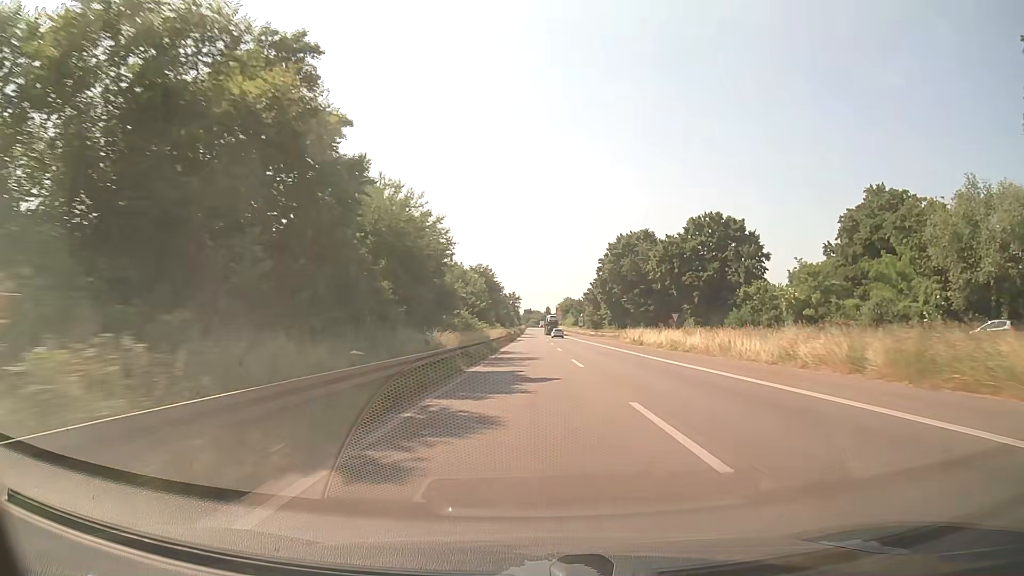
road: trunk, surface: asphalt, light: Day
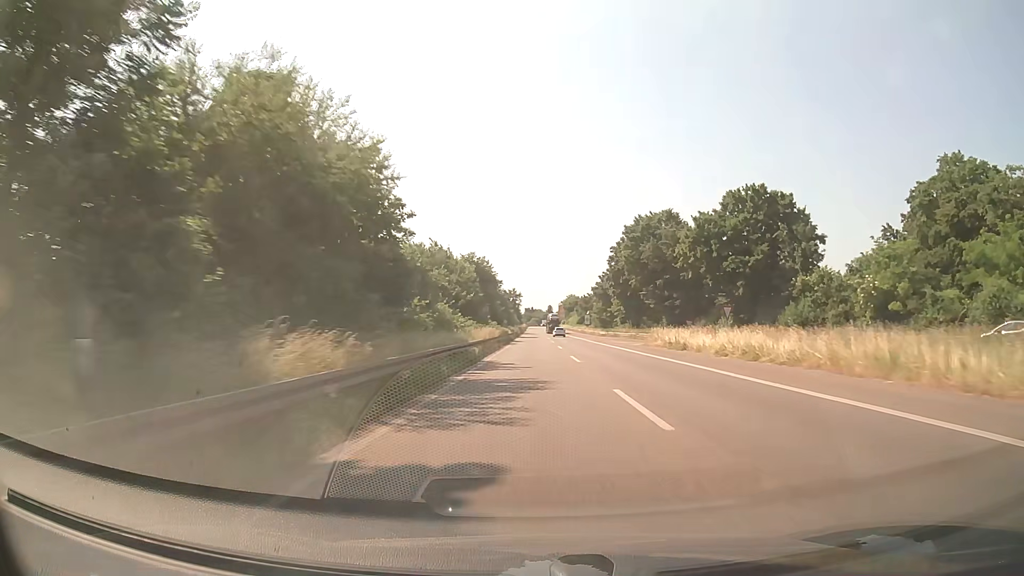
(0.0, +15.8) m; 0°
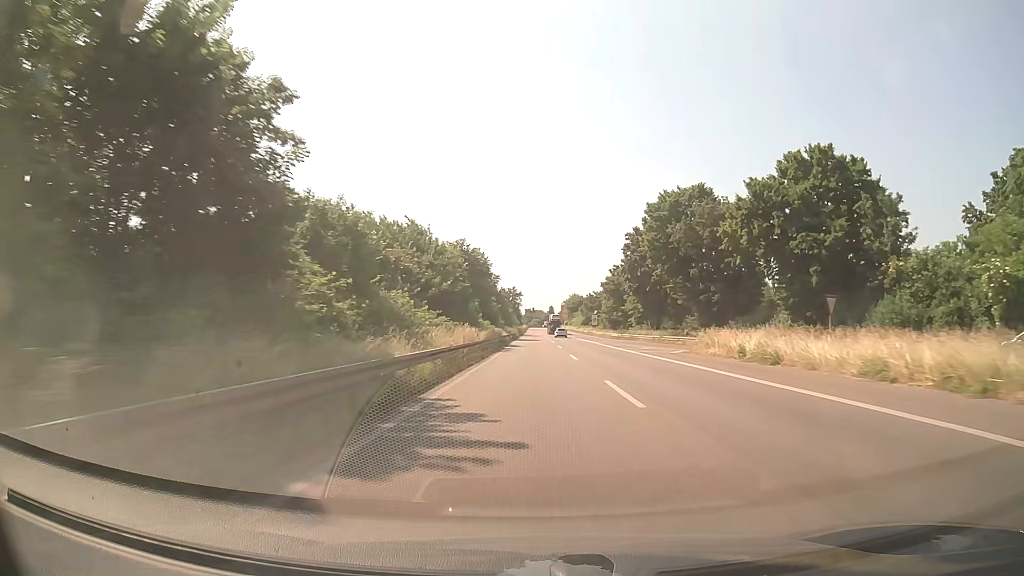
(0.0, +15.8) m; 0°
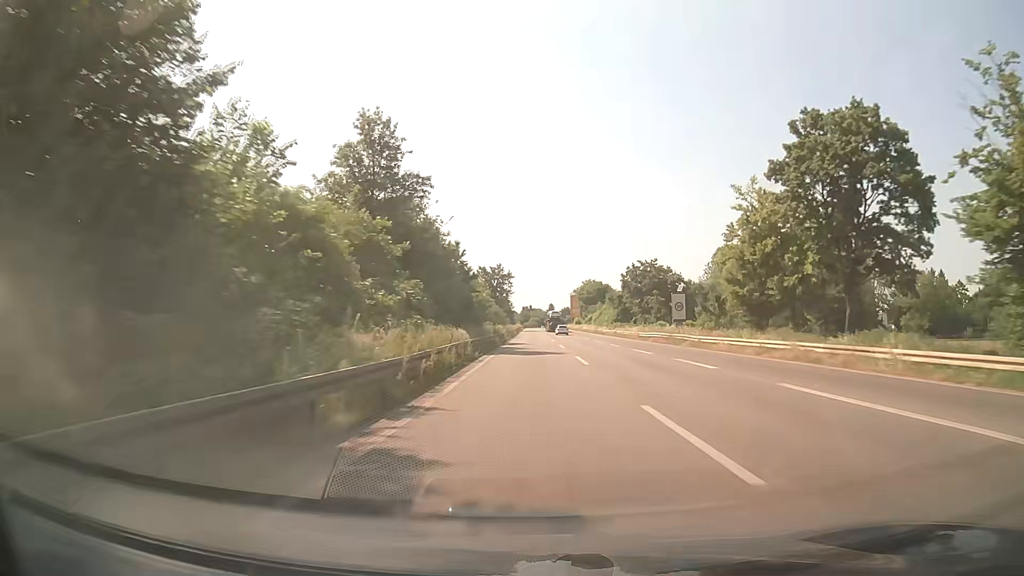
(-0.5, +79.3) m; 0°
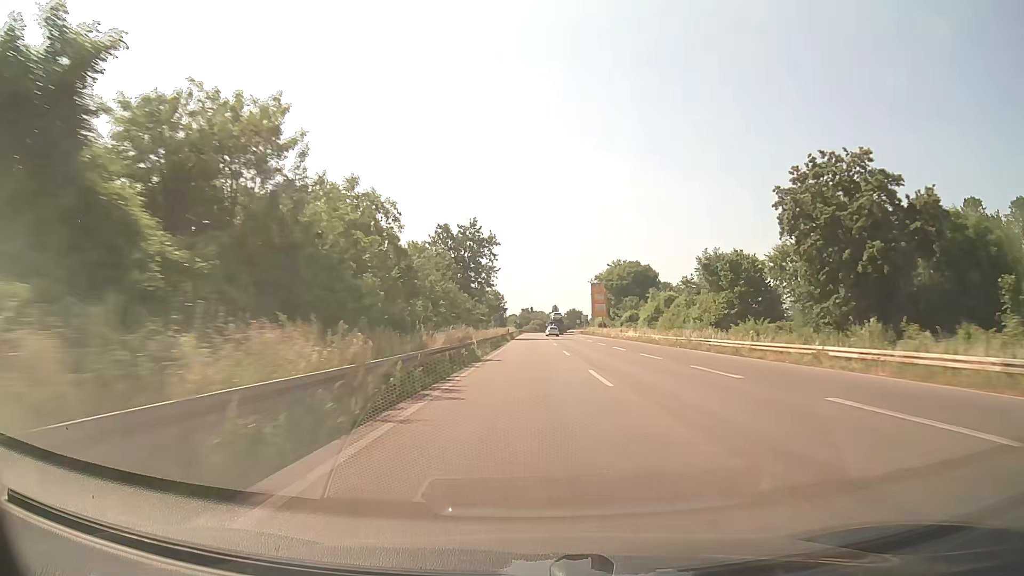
(-0.1, +63.5) m; 0°
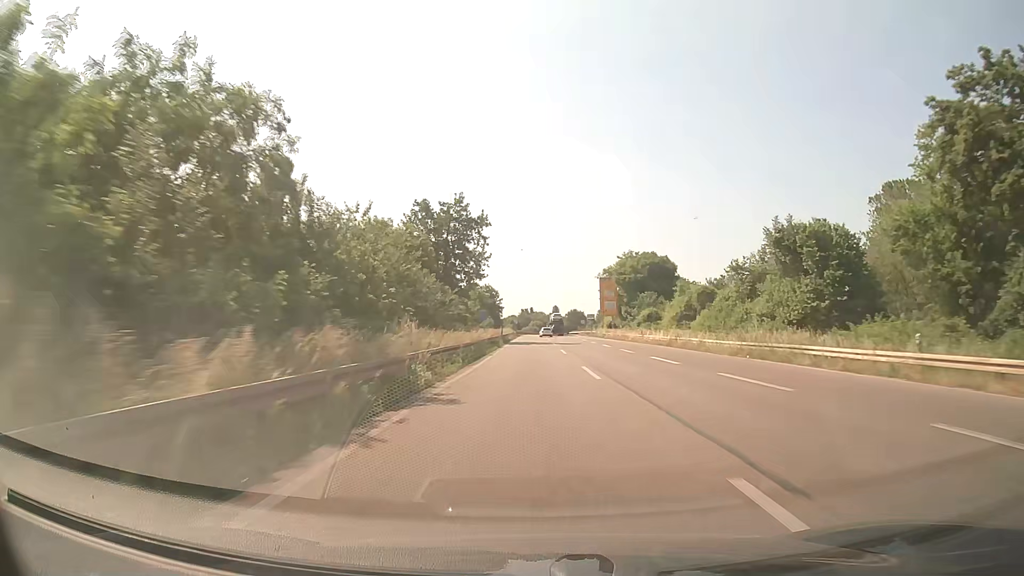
(0.0, +15.8) m; 0°
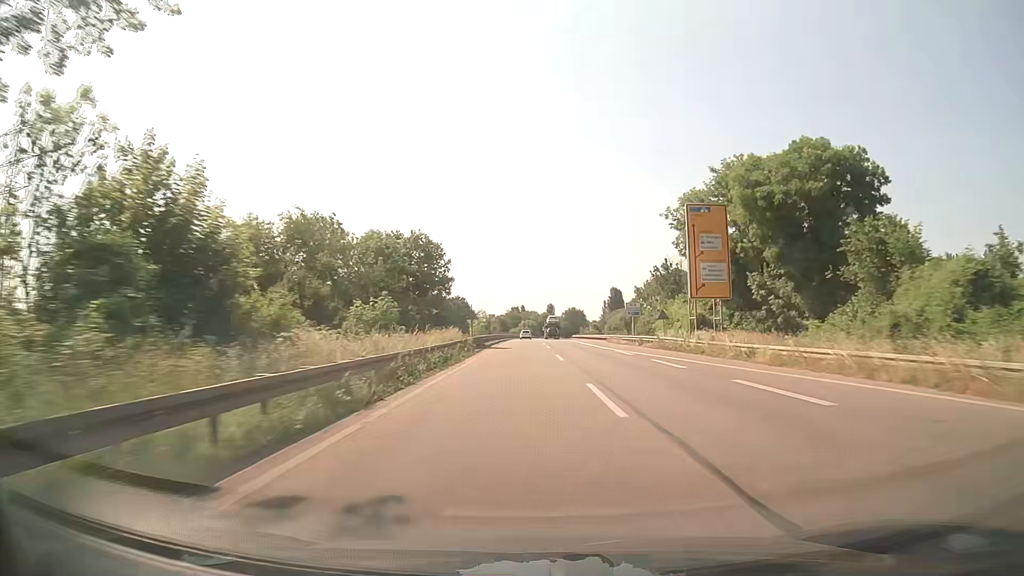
(+0.2, +63.1) m; +1°
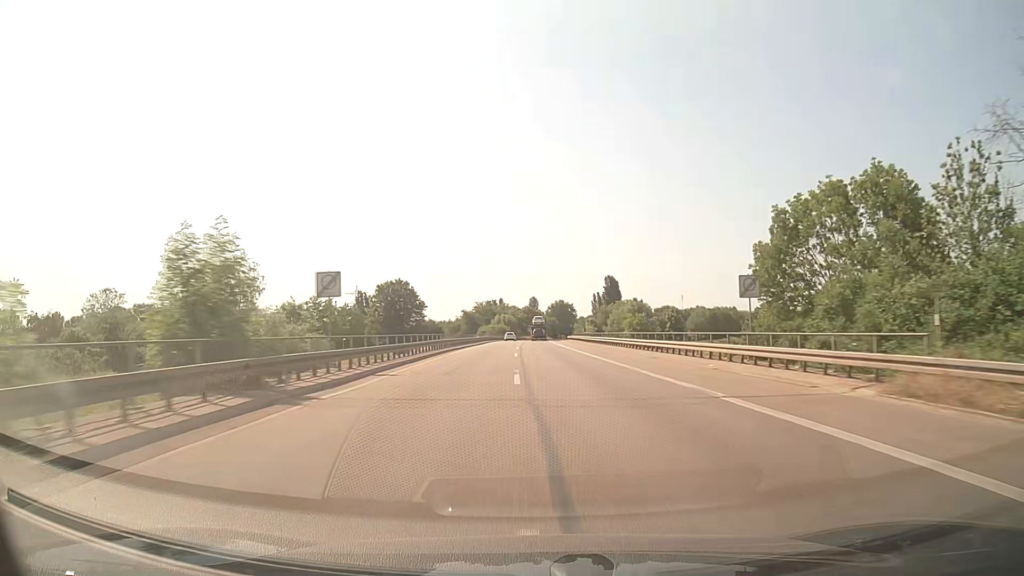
(+0.9, +62.6) m; +2°
(0, +10) (0, +20) (0, +30) (0, +40) (0, +50) (0, +60) (0, +70) (0, +80) (0, +90) (0, +100) m
